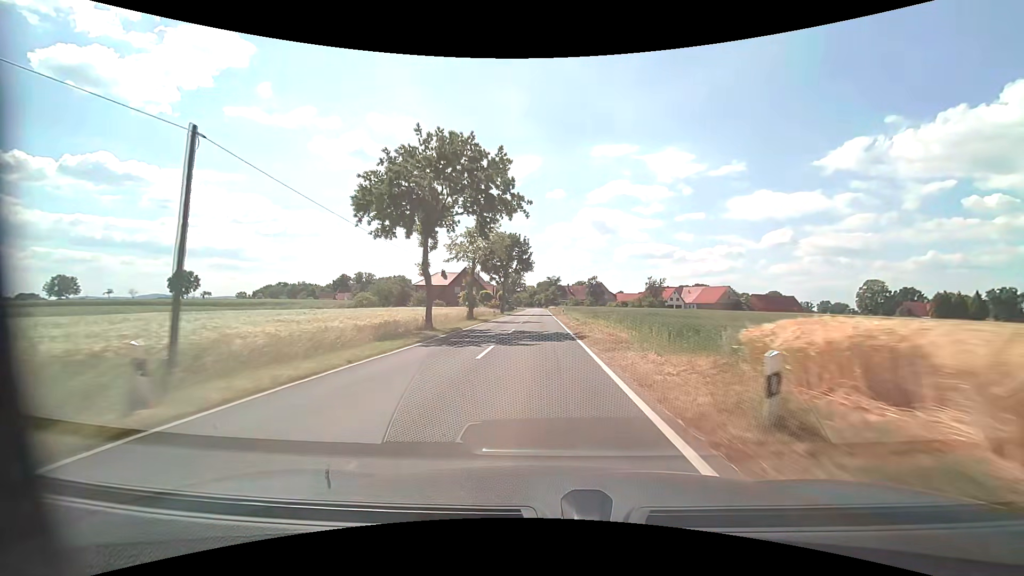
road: tertiary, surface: asphalt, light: Day
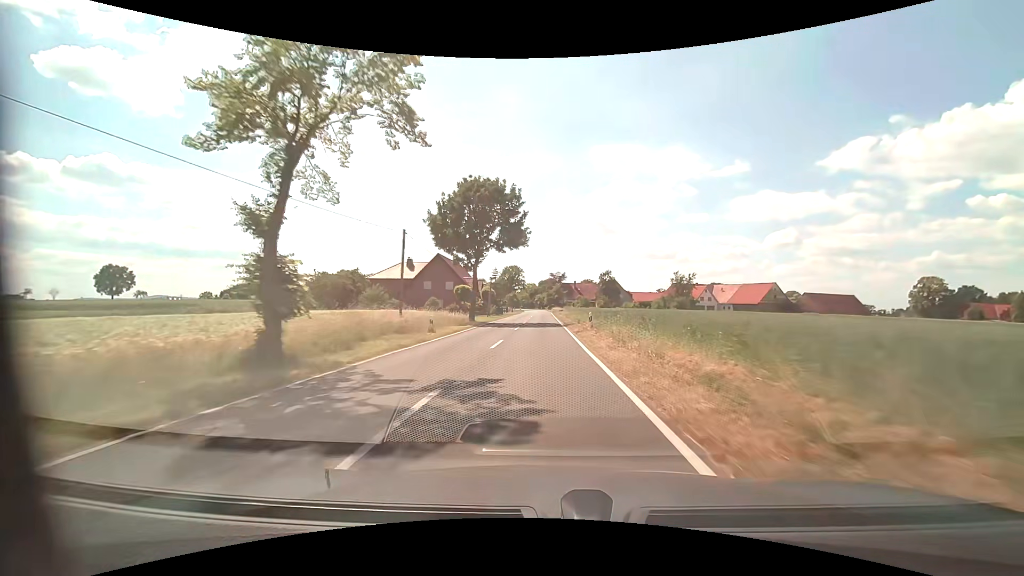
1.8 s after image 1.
(0.0, +32.6) m; 0°
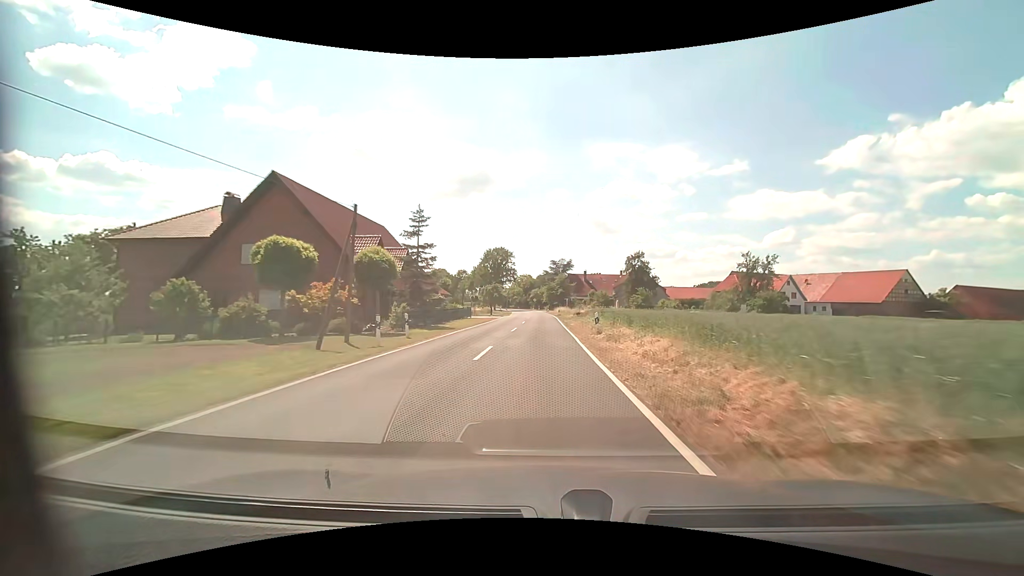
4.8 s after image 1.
(+0.1, +51.5) m; 0°
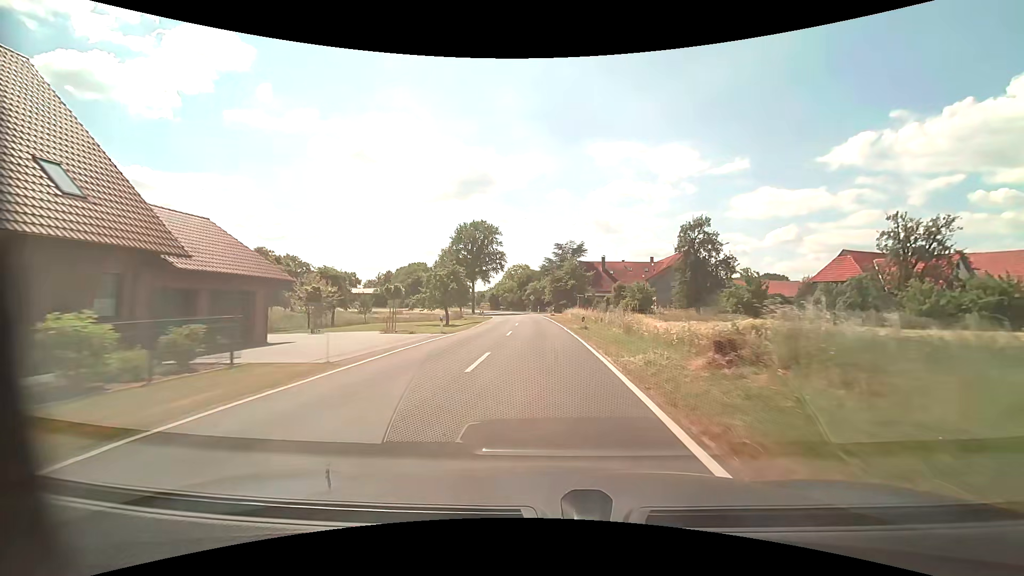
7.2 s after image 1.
(0.0, +40.1) m; 0°
(0, +10) (0, +20) (0, +30) (-1, +40) (-1, +50) (-2, +60) (-3, +70) (-5, +80) (-7, +89) (-10, +99) m
